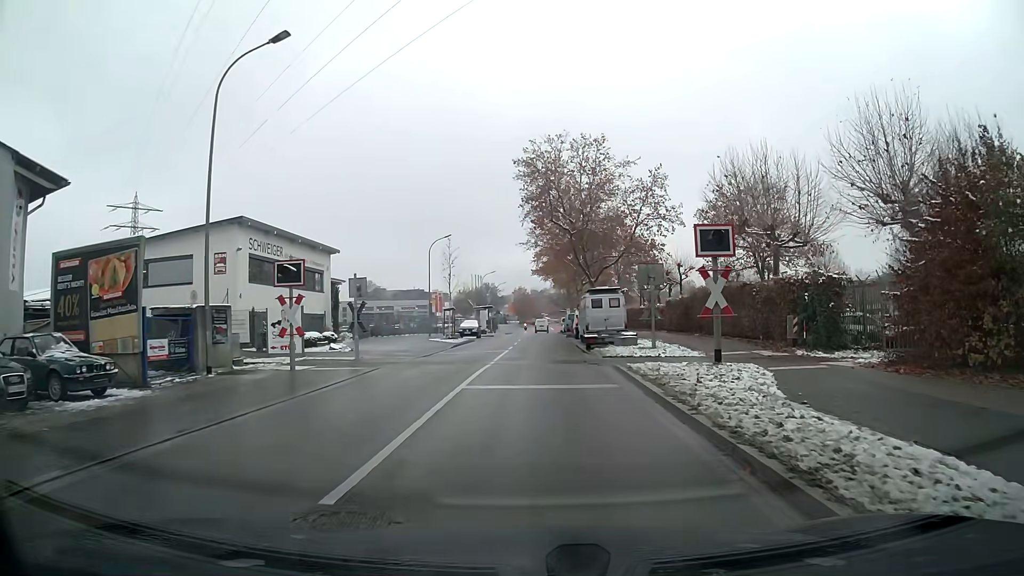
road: unclassified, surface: asphalt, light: Day
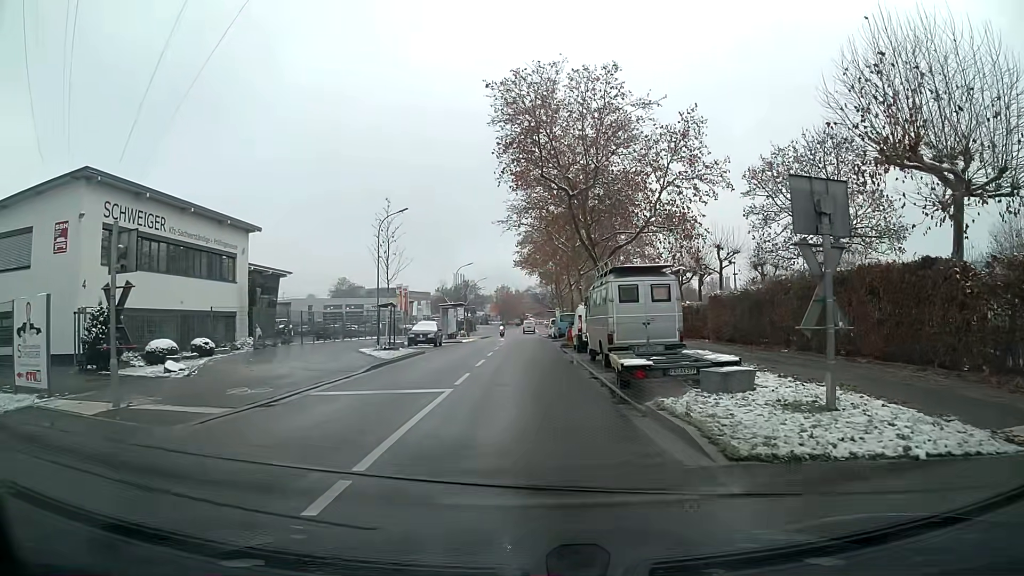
(+0.2, +15.3) m; +1°
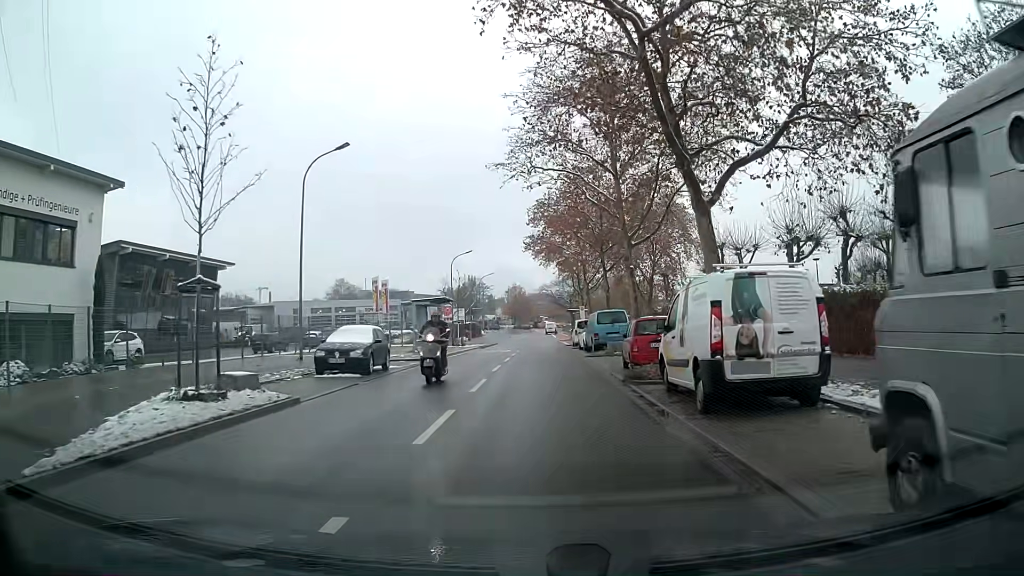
(-0.1, +19.5) m; 0°
(0, +10) (0, +20) (0, +30) (0, +40) (0, +50) (0, +60) (0, +70) (0, +80) (+1, +90) (+1, +100) m
